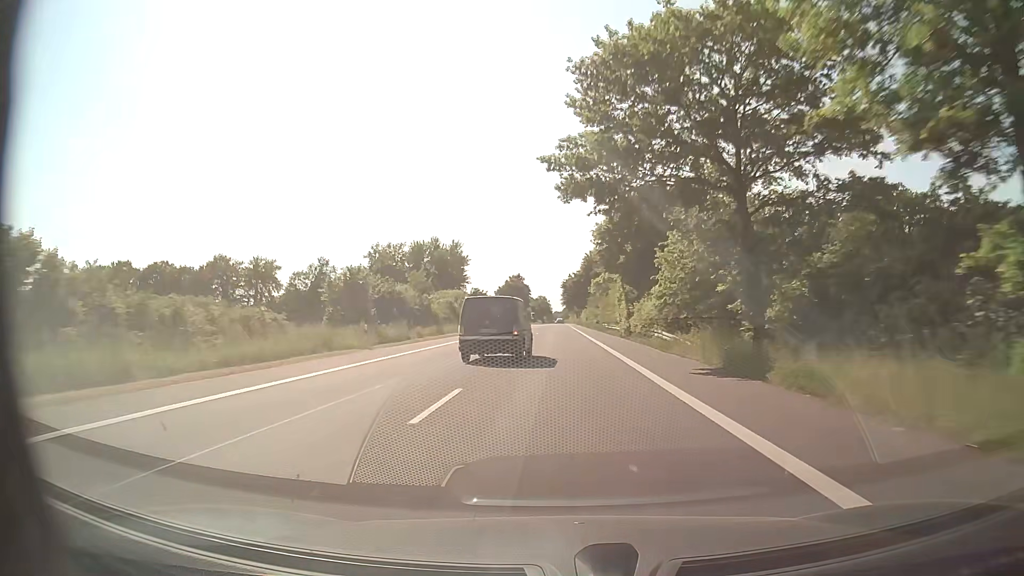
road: secondary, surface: asphalt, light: Day
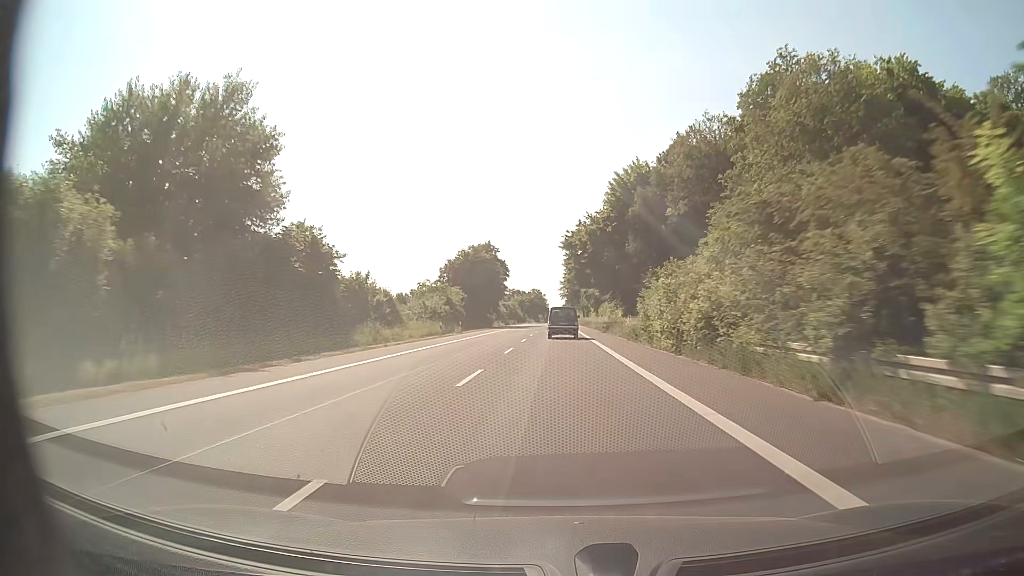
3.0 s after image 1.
(+0.2, +79.3) m; 0°
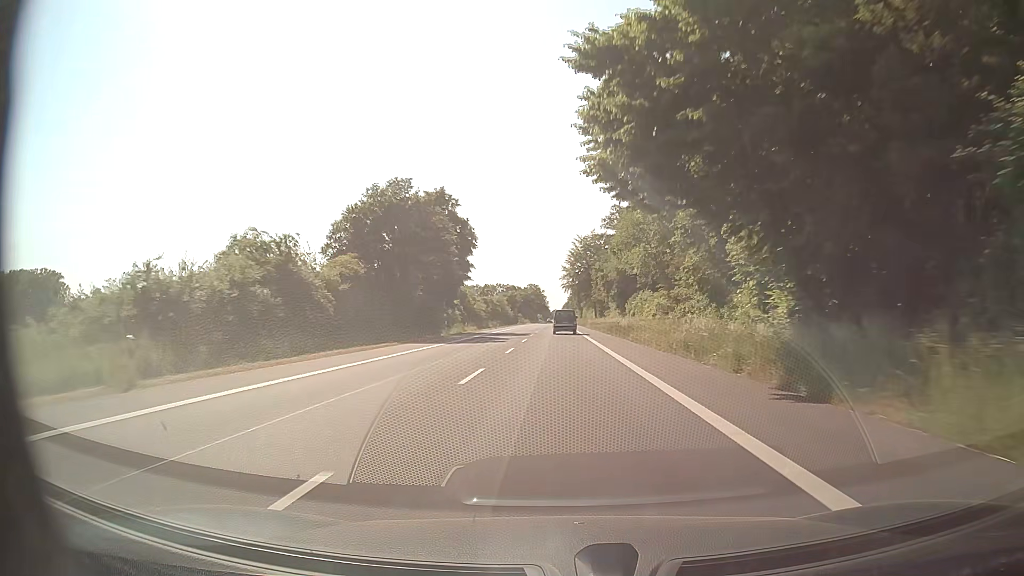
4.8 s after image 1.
(-0.1, +47.6) m; 0°
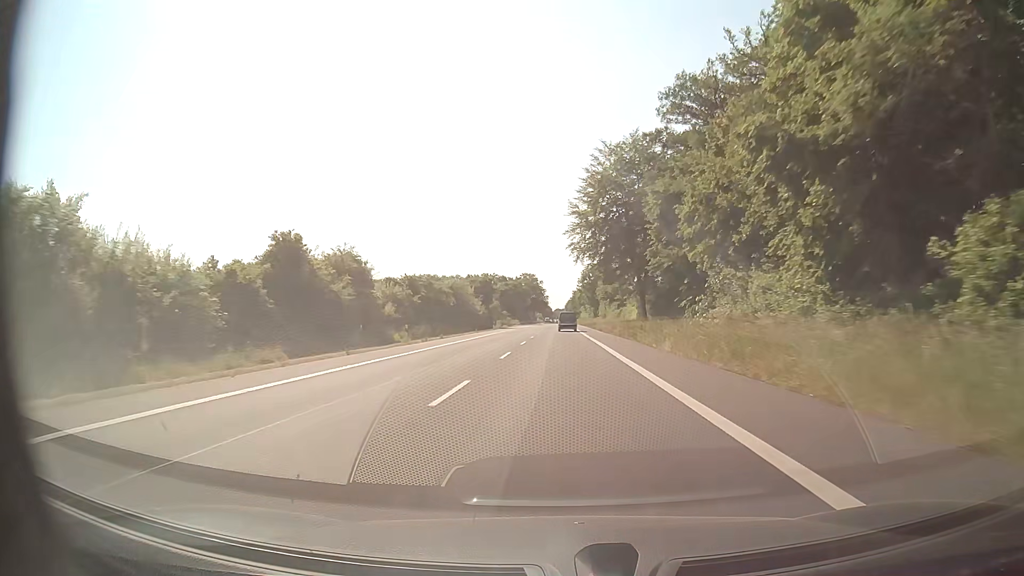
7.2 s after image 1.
(-0.1, +63.4) m; 0°
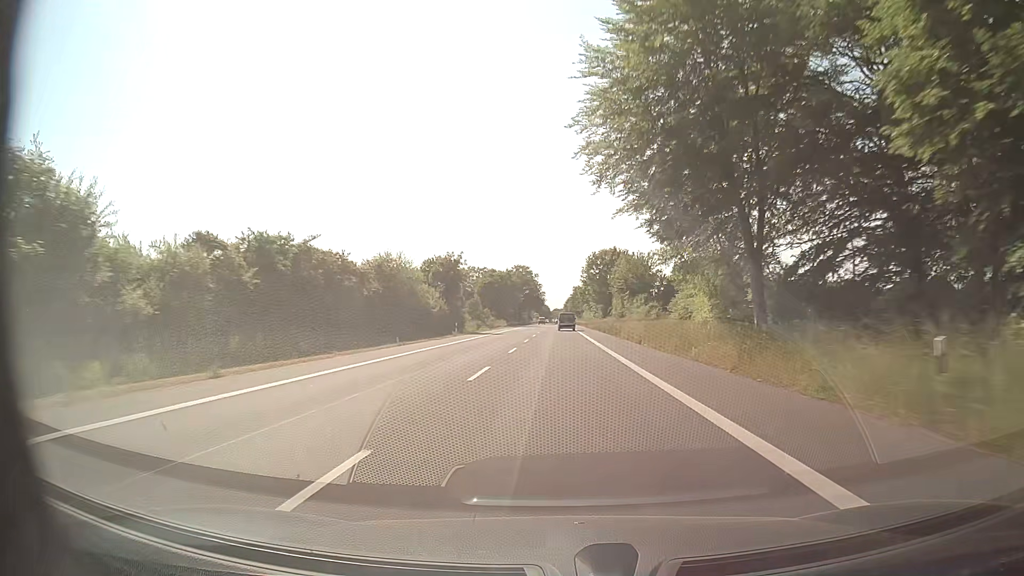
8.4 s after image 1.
(0.0, +31.7) m; 0°
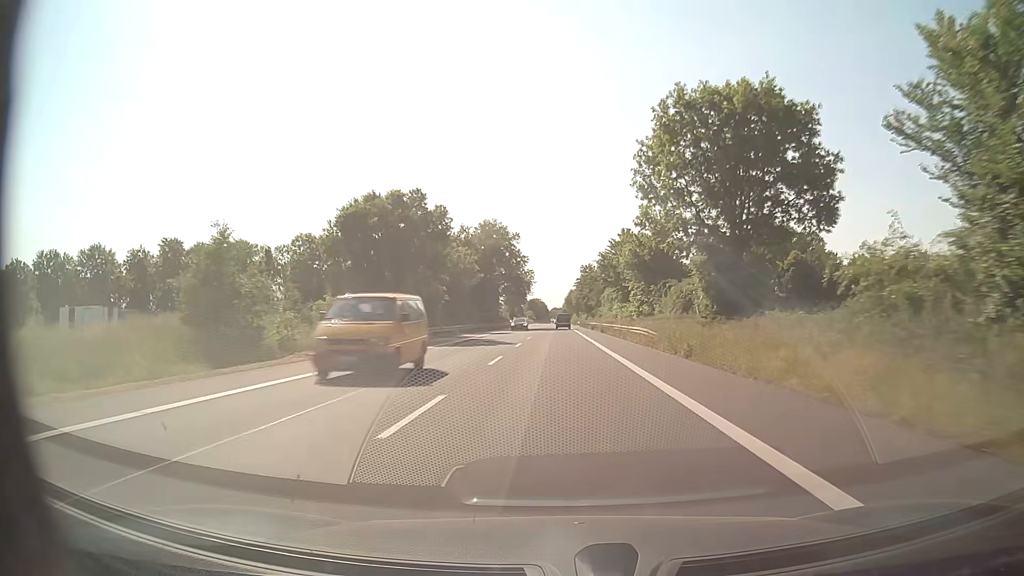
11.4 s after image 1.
(0.0, +79.2) m; 0°
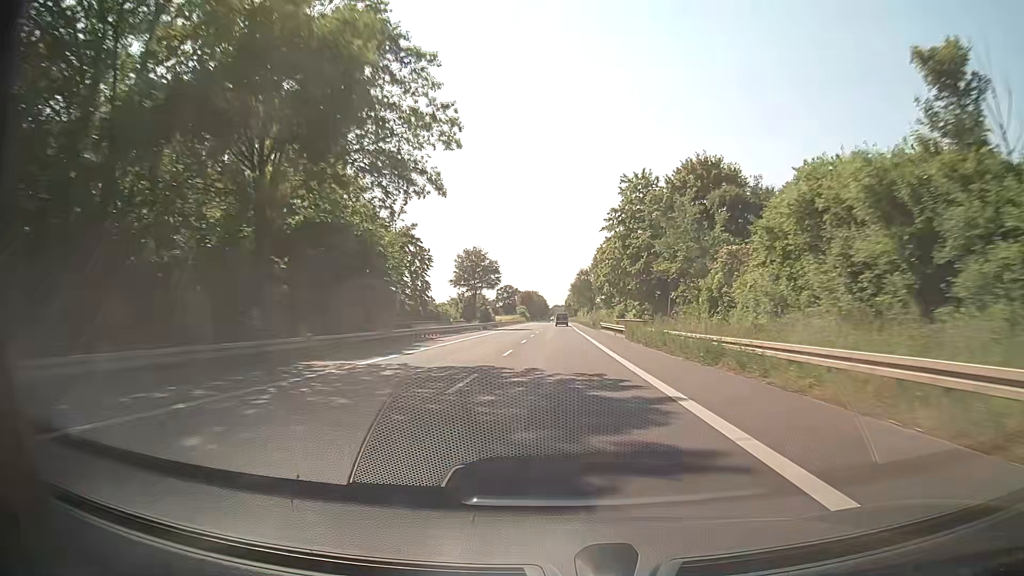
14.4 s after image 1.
(-0.1, +79.2) m; 0°
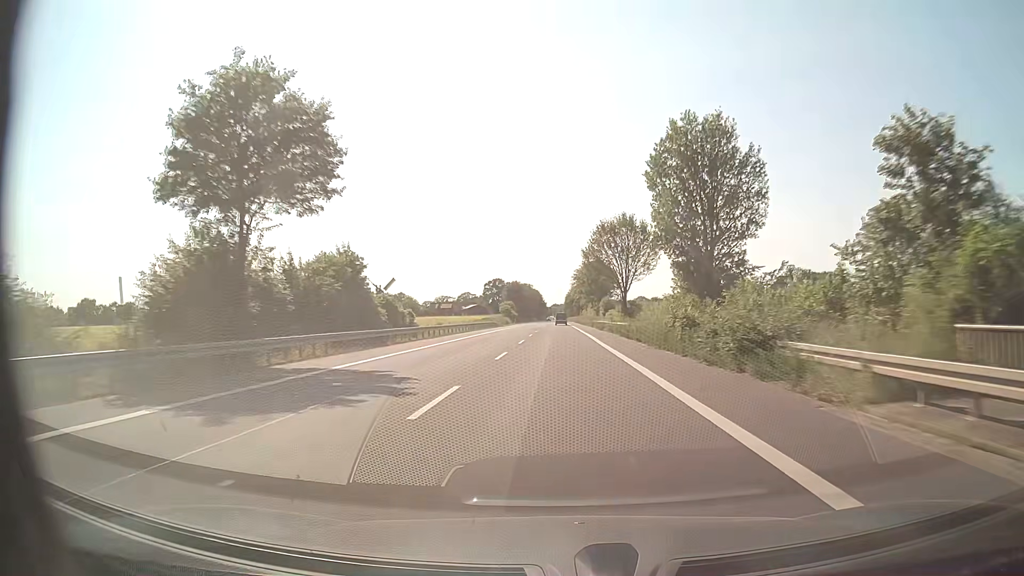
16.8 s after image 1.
(+0.1, +63.4) m; 0°
(0, +10) (0, +20) (0, +30) (0, +40) (0, +50) (0, +60) (0, +70) (0, +80) (0, +90) (0, +100) m
